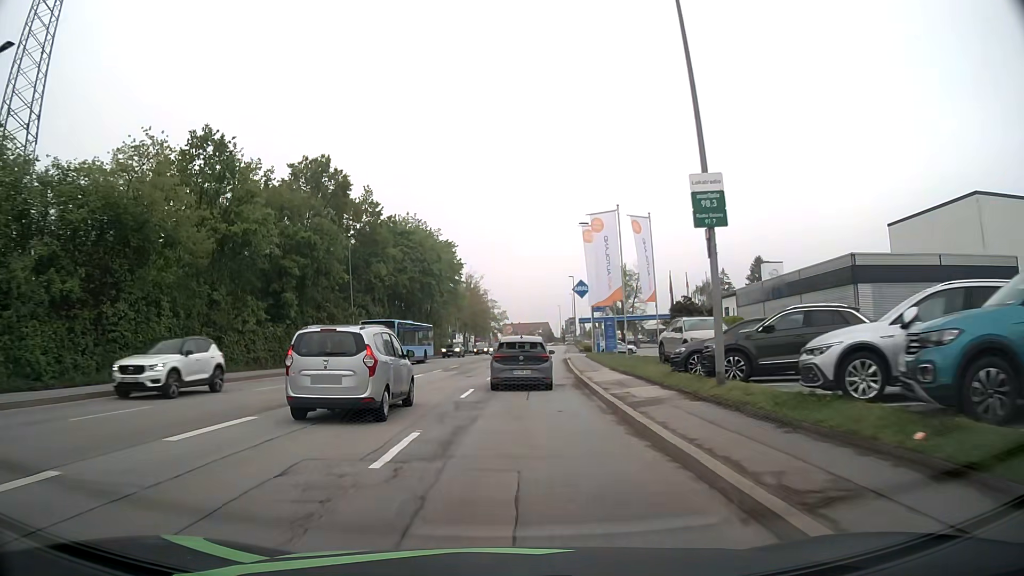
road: tertiary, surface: asphalt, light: Day
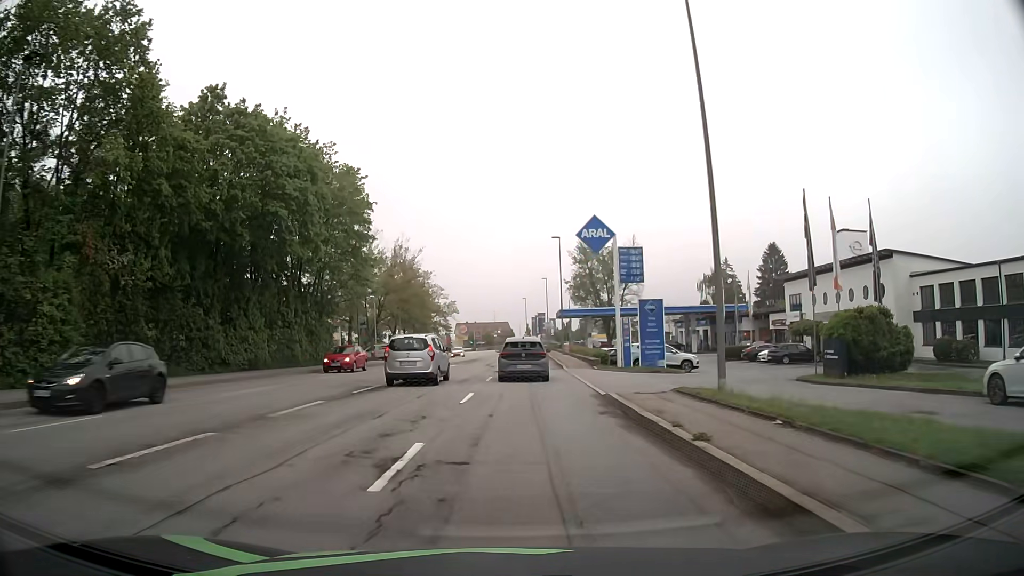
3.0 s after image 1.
(+1.5, +38.0) m; +4°
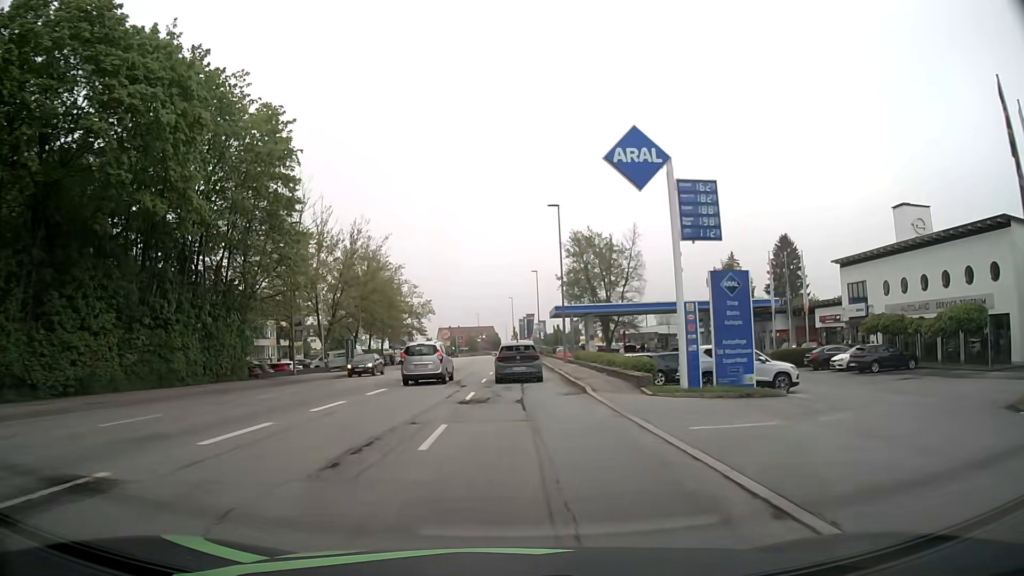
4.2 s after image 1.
(+0.2, +15.2) m; +1°
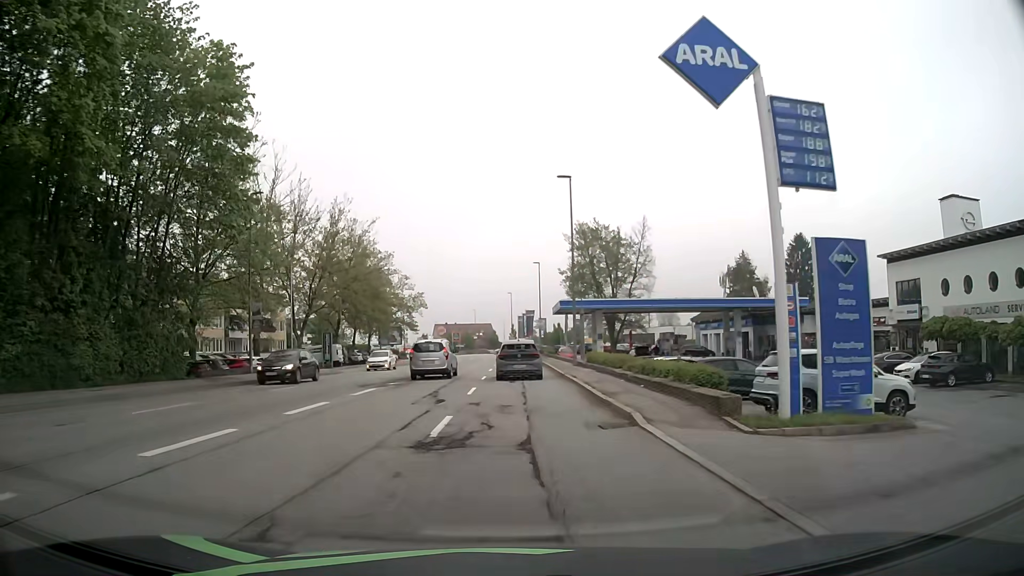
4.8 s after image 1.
(0.0, +7.6) m; 0°
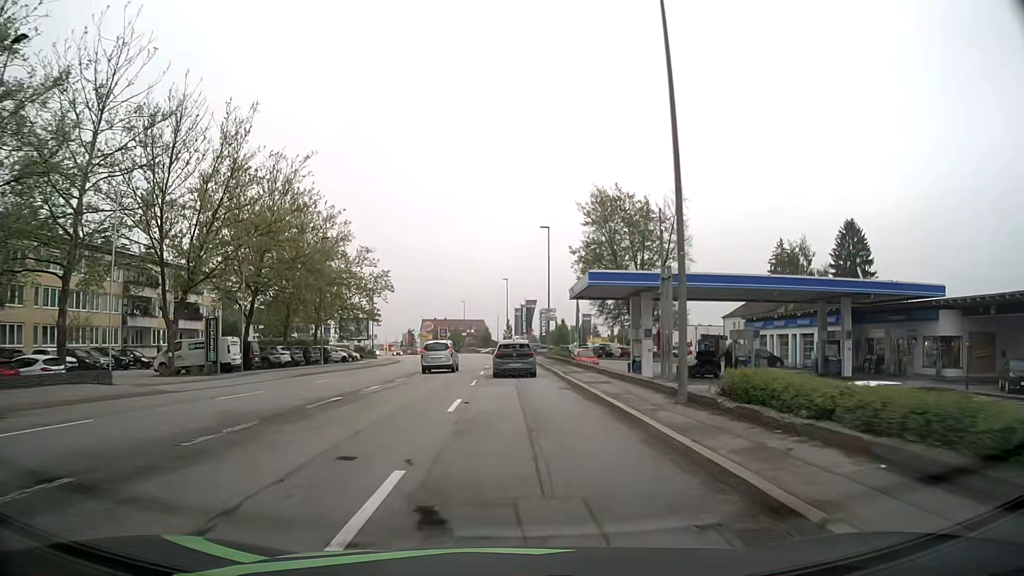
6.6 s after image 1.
(+0.1, +22.8) m; 0°
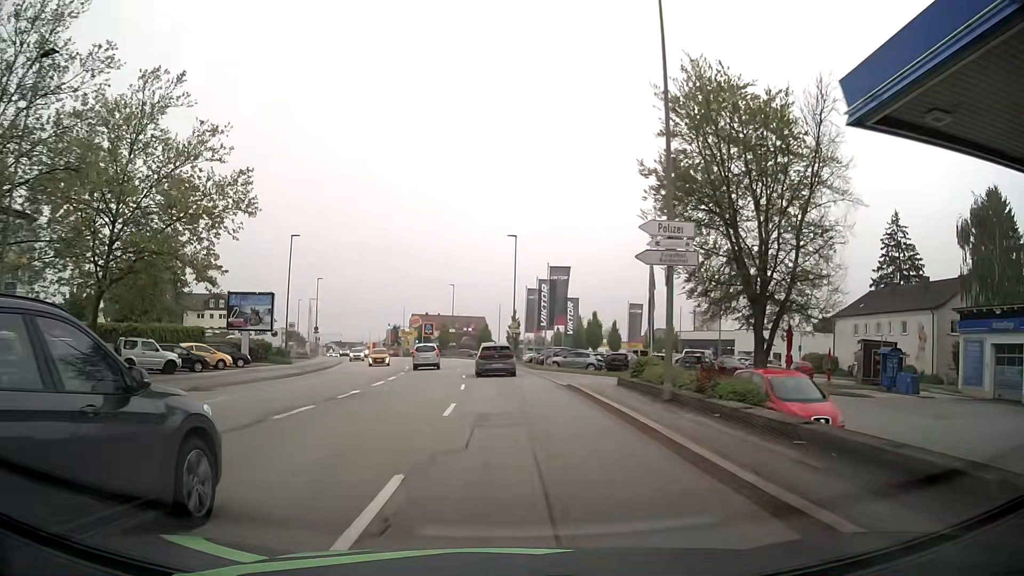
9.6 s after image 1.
(0.0, +38.0) m; -1°
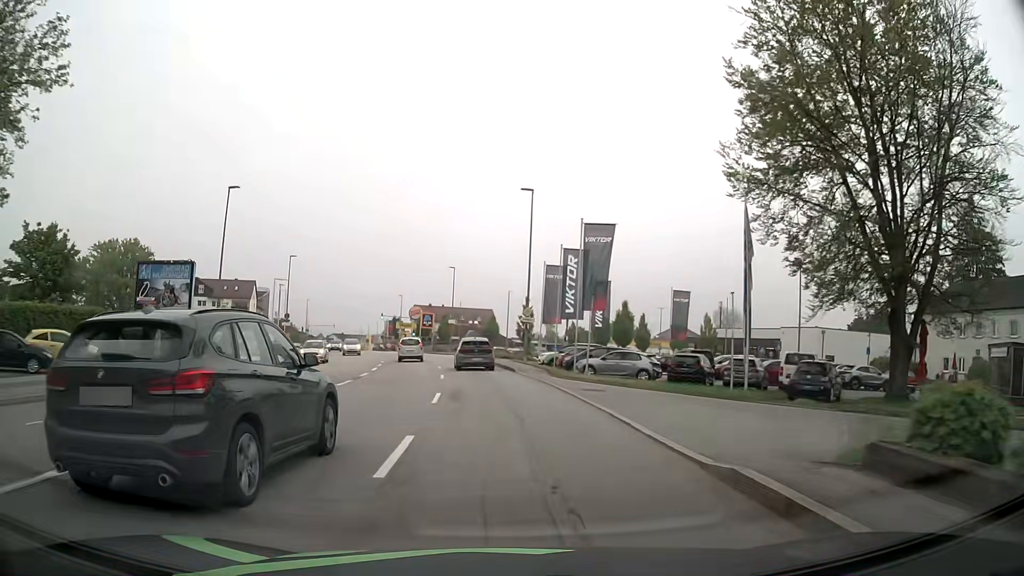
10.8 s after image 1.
(0.0, +15.3) m; 0°
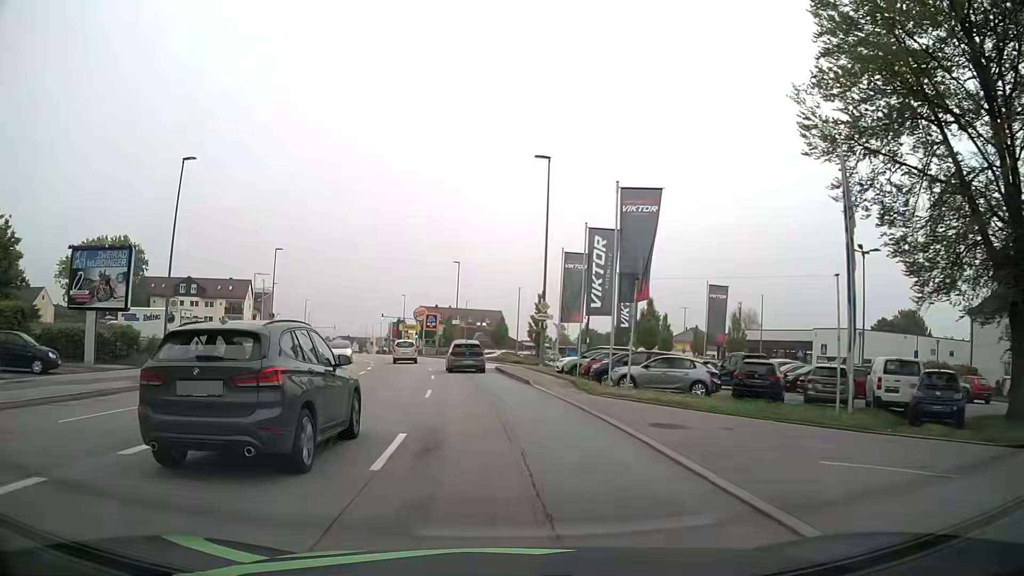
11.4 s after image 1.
(-0.1, +7.6) m; -1°
(0, +10) (-1, +20) (-2, +30) (-3, +40) (-5, +50) (-7, +59) (-9, +69) (-12, +79) (-14, +89) (-17, +98) m
